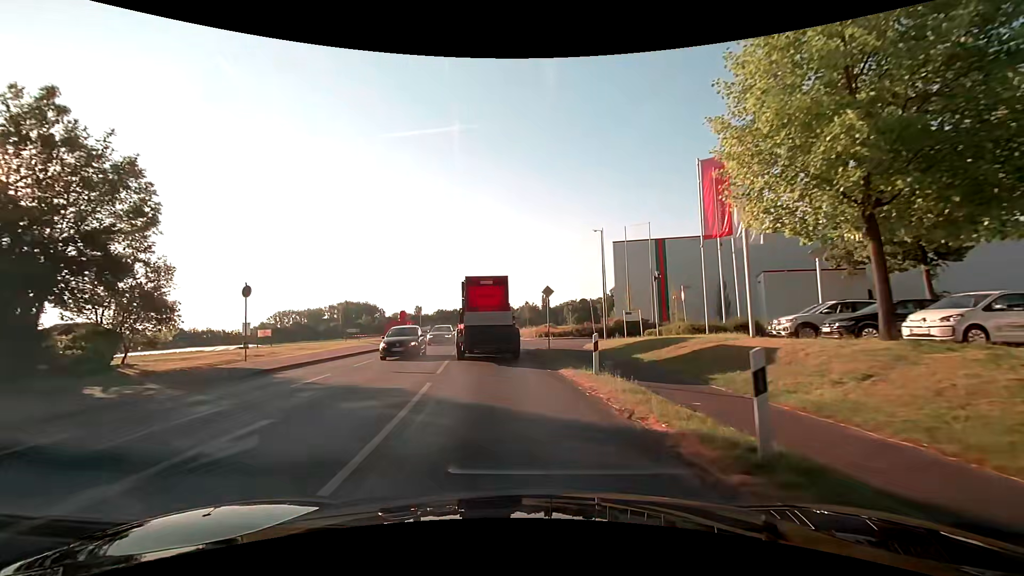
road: secondary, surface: asphalt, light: Day
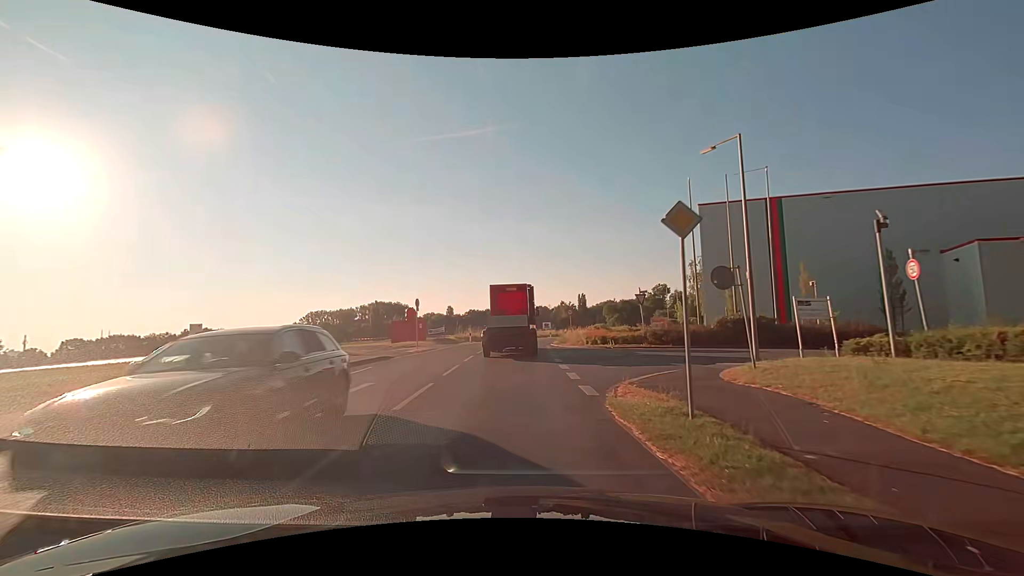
(-0.5, +15.6) m; -3°
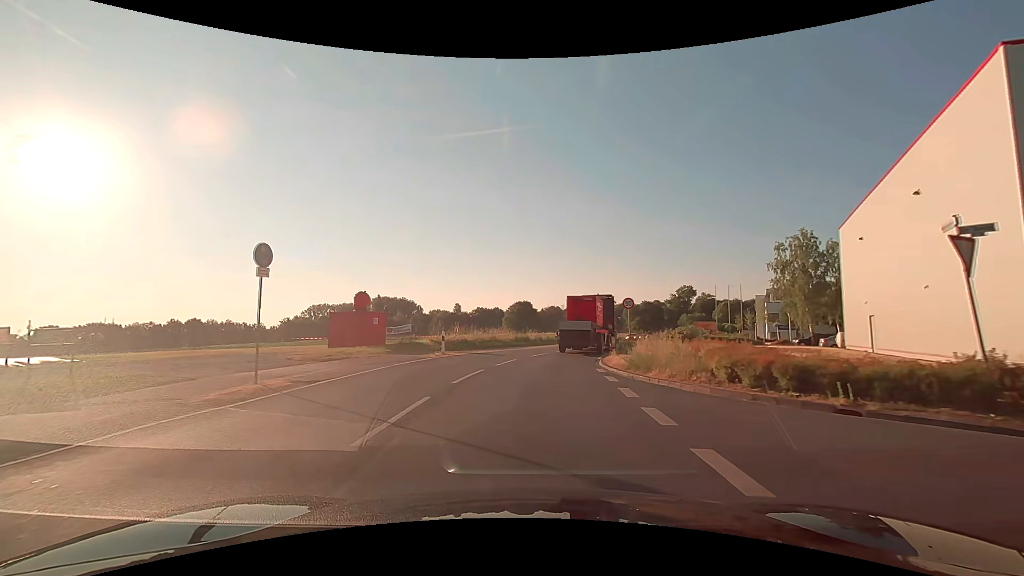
(-0.7, +21.1) m; -2°
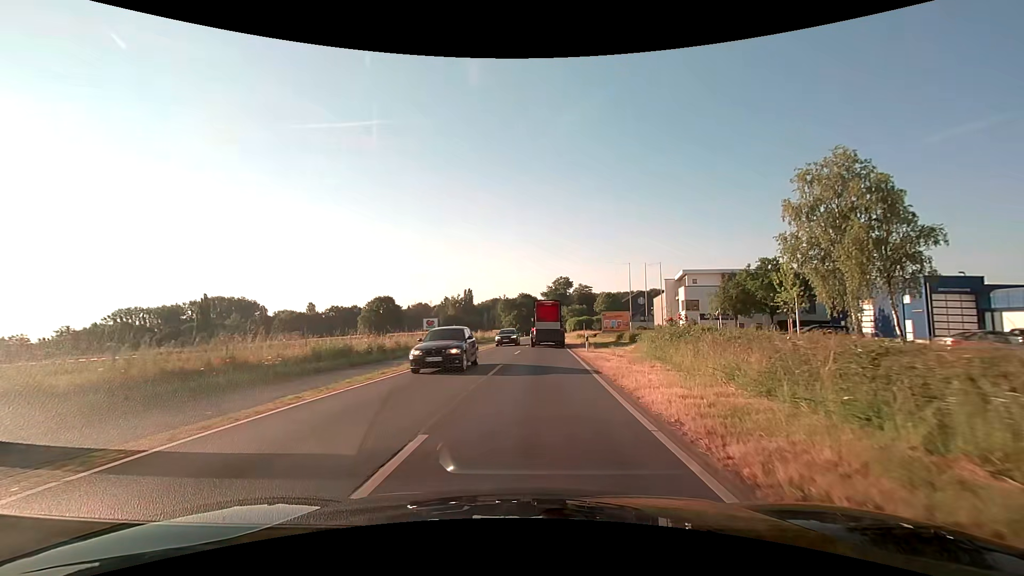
(+2.3, +27.7) m; +15°
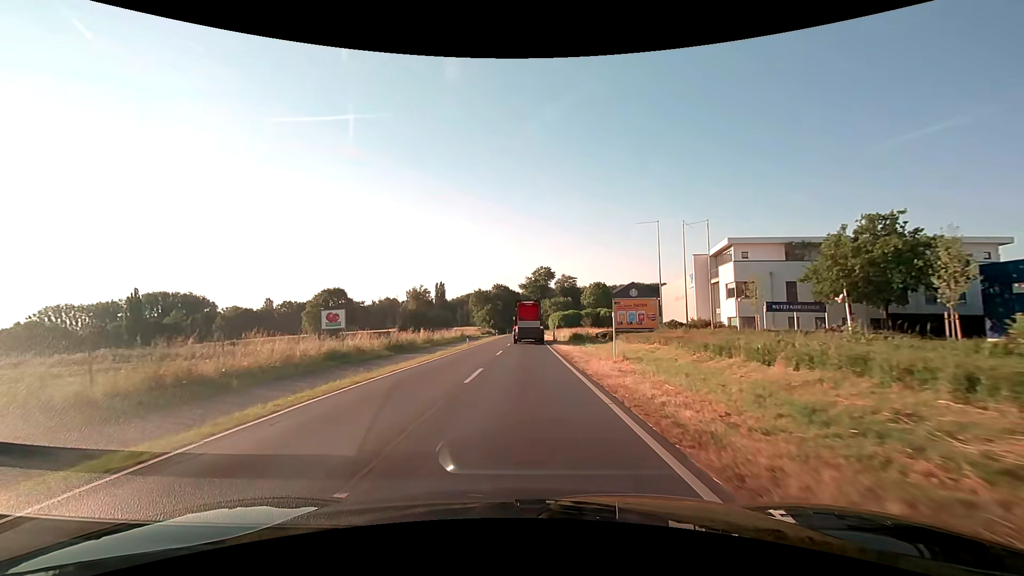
(+1.2, +26.4) m; +3°
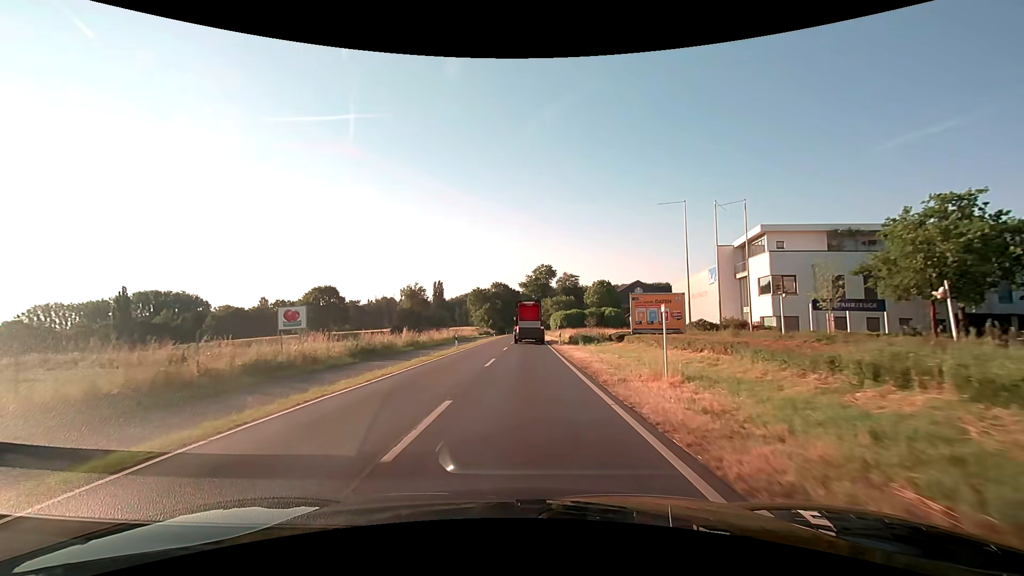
(0.0, +7.1) m; 0°
(0, +10) (0, +20) (0, +30) (0, +40) (+1, +50) (+1, +60) (+1, +70) (+1, +80) (+1, +90) (+1, +100) m
